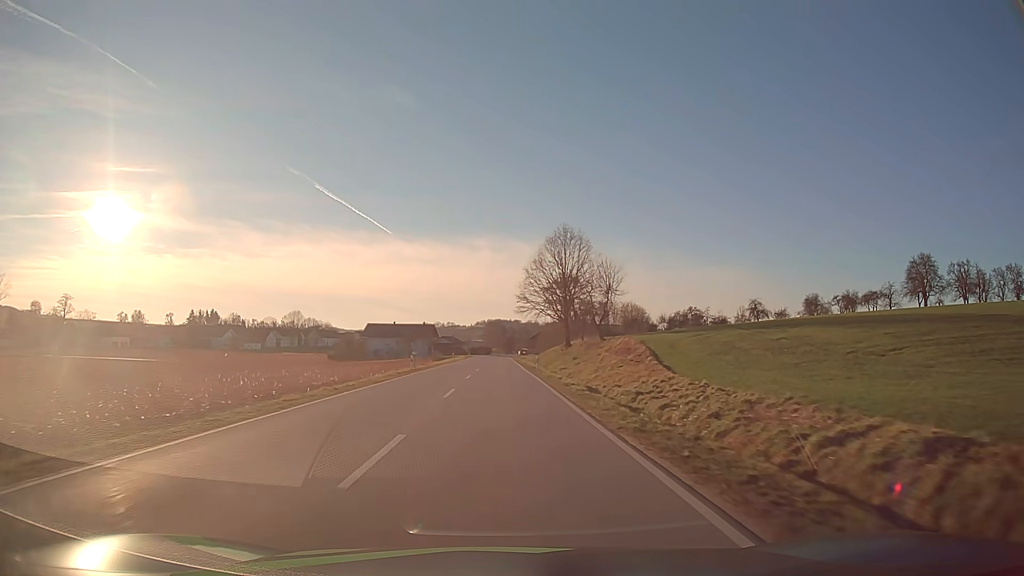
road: secondary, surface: asphalt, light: Day
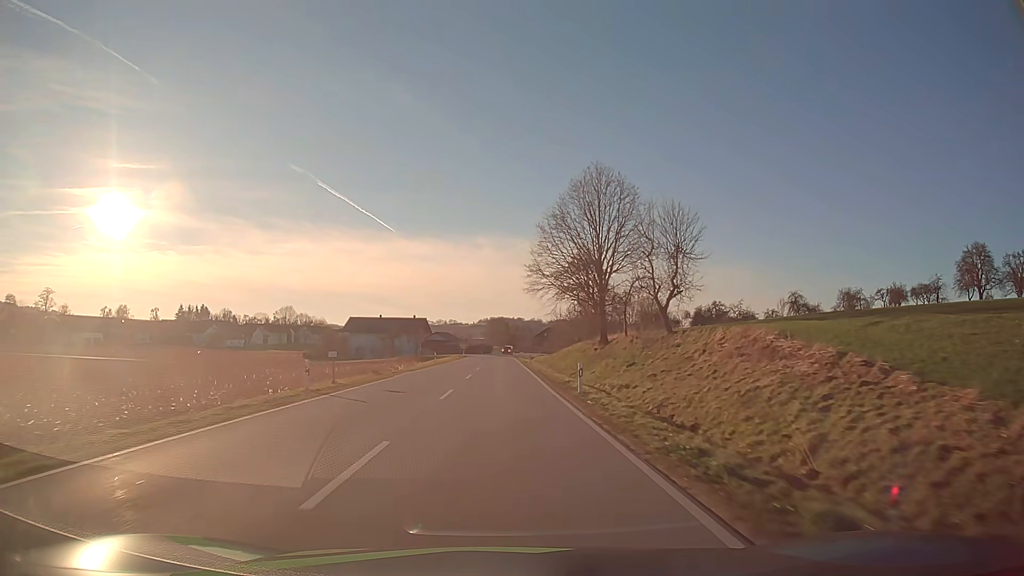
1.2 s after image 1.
(0.0, +24.8) m; 0°
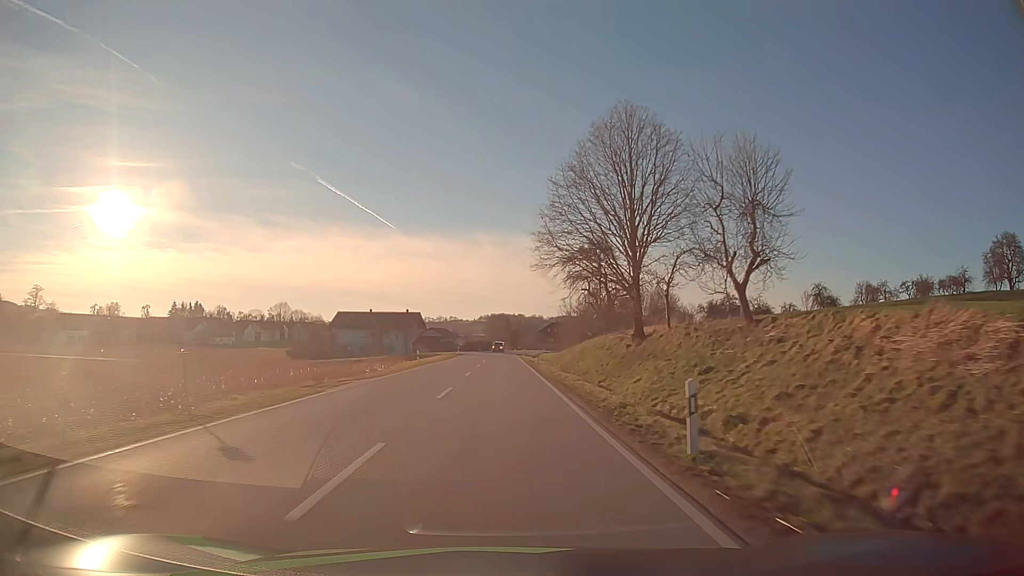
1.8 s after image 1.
(0.0, +12.6) m; 0°
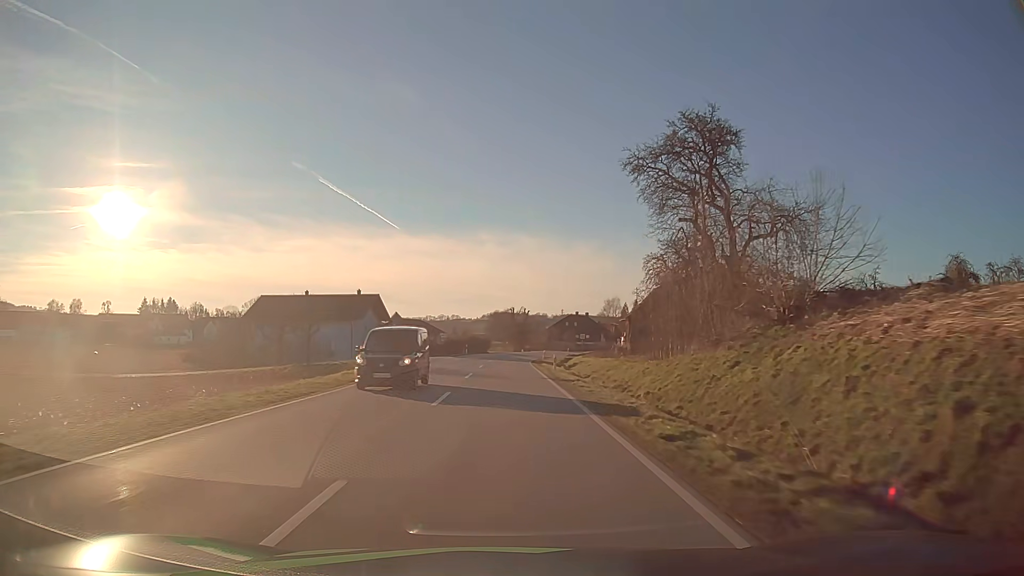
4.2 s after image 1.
(-0.2, +50.3) m; 0°
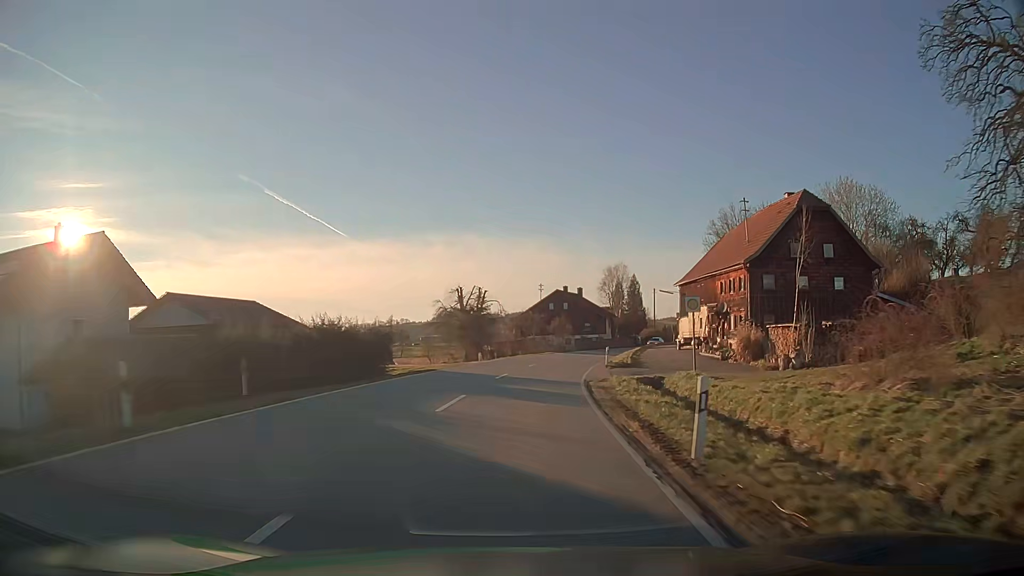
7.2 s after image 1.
(+0.9, +61.0) m; +4°
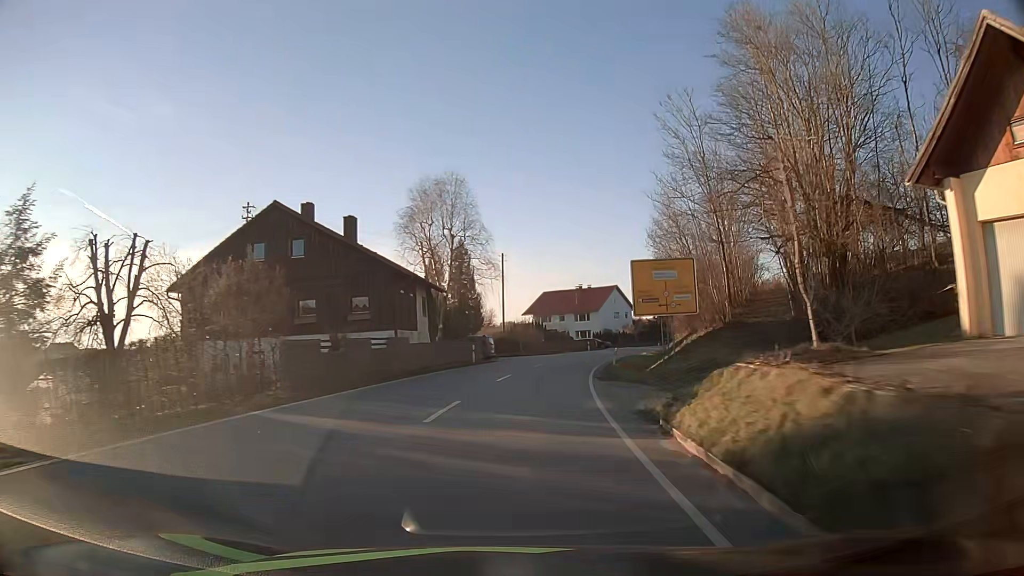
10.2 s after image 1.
(+8.6, +60.3) m; +17°
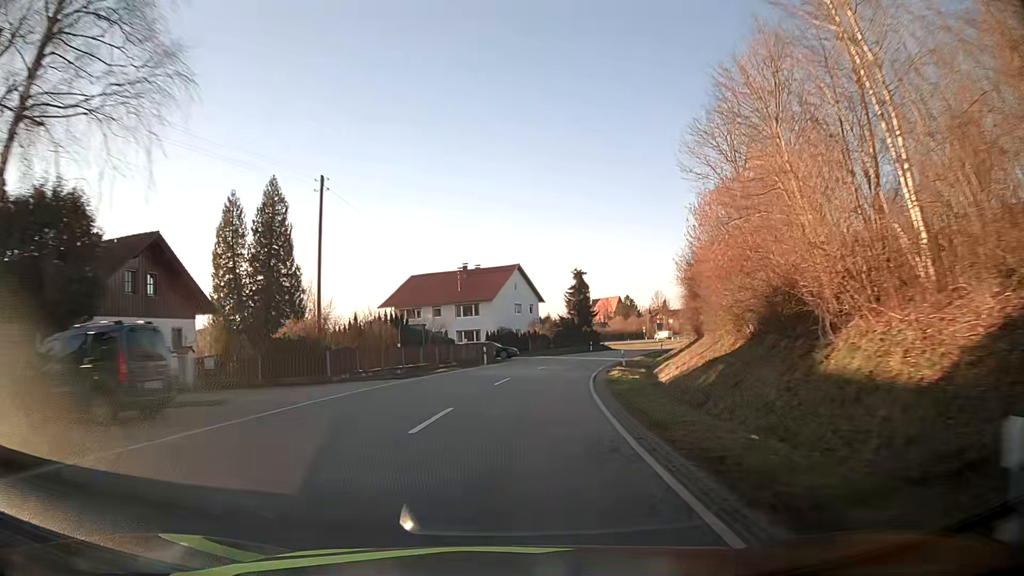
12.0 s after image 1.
(+3.0, +36.5) m; +9°
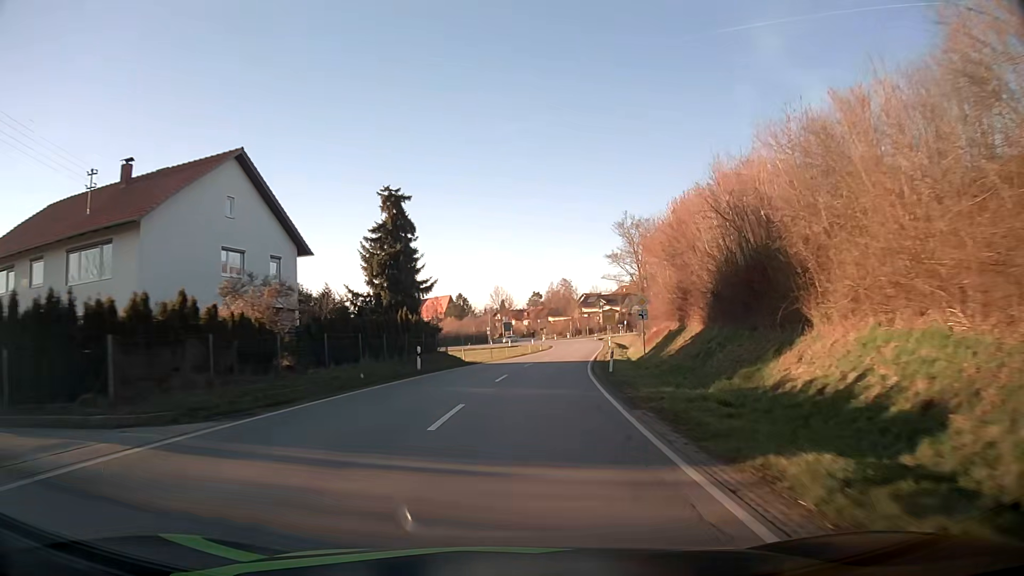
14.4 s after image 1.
(+6.2, +47.0) m; +15°
(0, +10) (+1, +20) (+2, +30) (+4, +40) (+5, +50) (+7, +60) (+8, +69) (+10, +79) (+11, +89) (+12, +99) m
